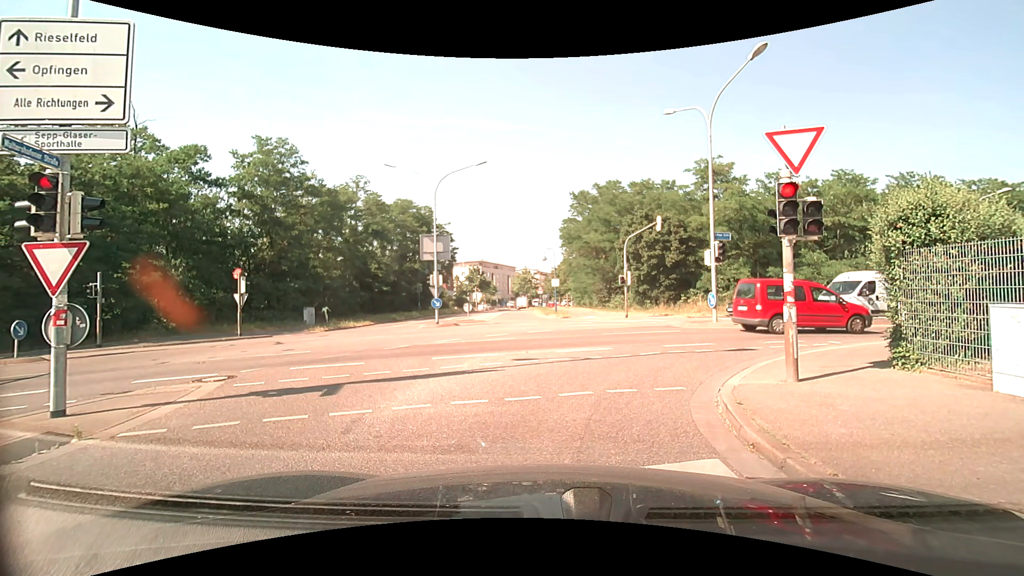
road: unclassified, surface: asphalt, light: Day
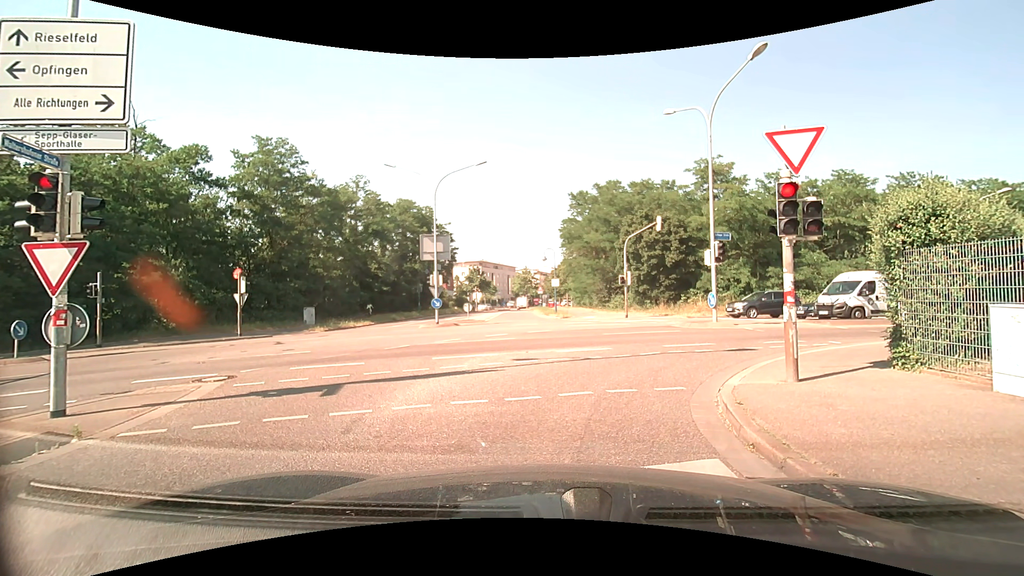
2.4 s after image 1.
(0.0, 0.0) m; 0°
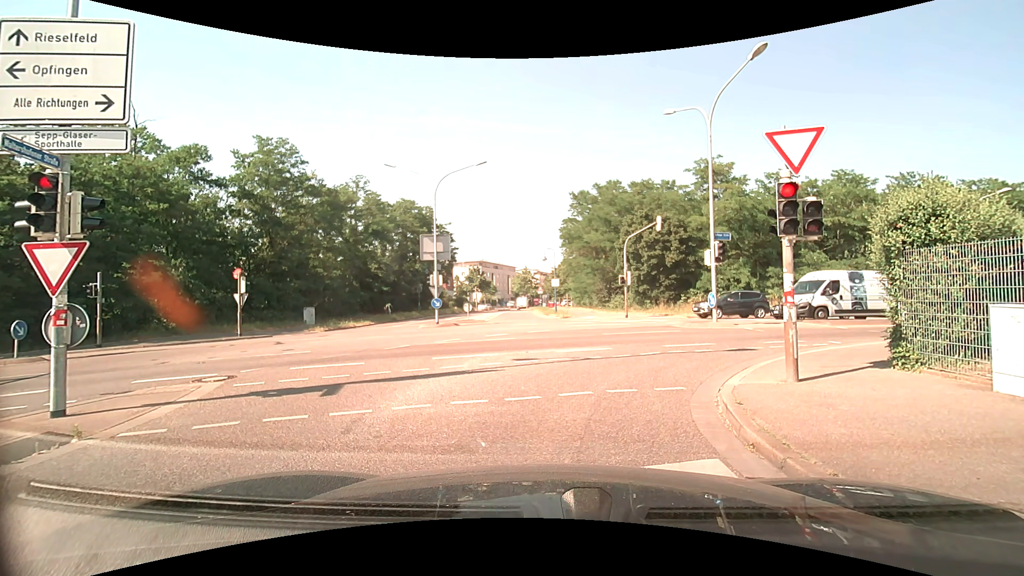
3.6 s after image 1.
(0.0, 0.0) m; 0°
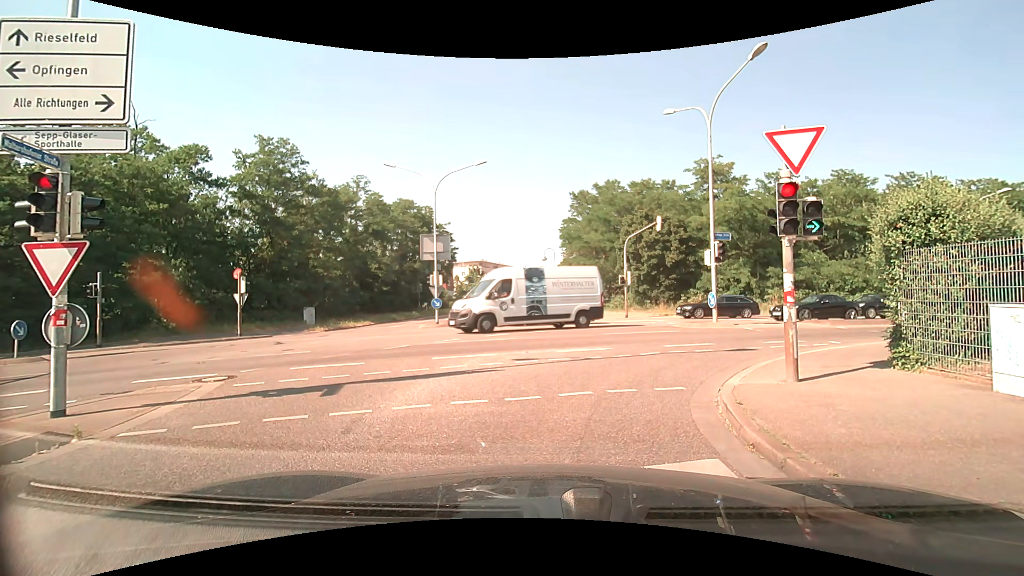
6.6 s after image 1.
(0.0, 0.0) m; 0°
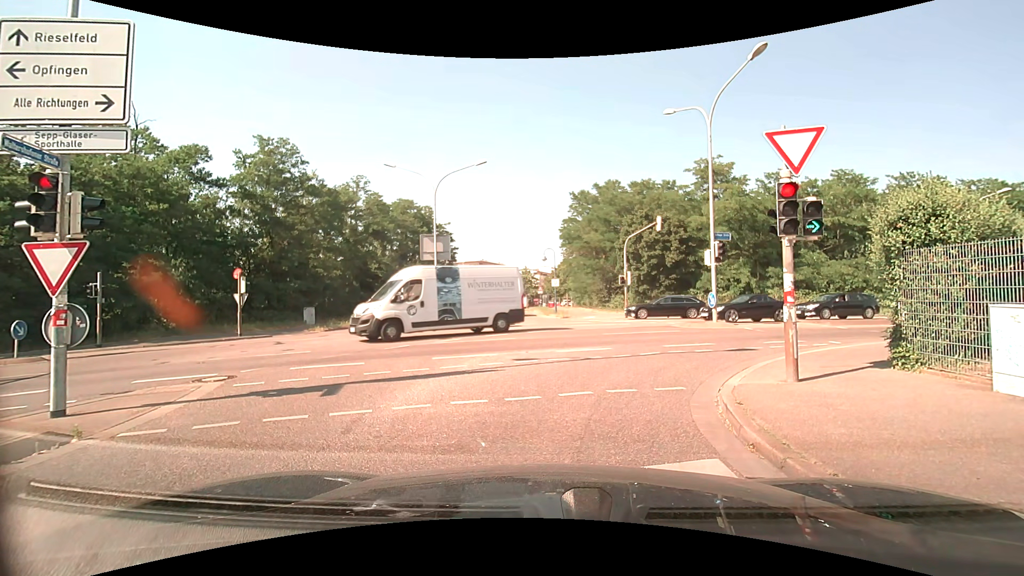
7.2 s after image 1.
(0.0, 0.0) m; 0°
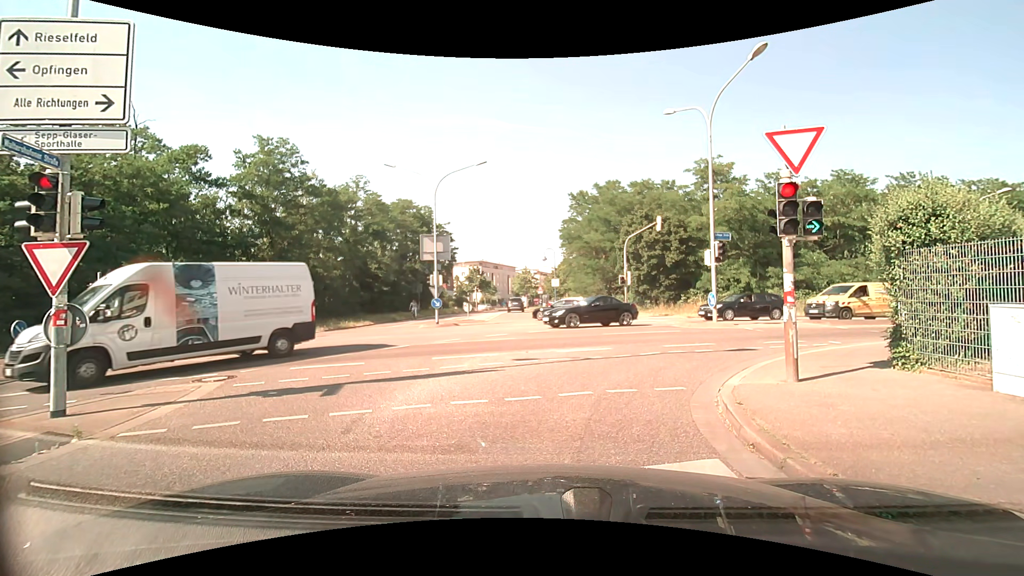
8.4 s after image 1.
(0.0, 0.0) m; 0°
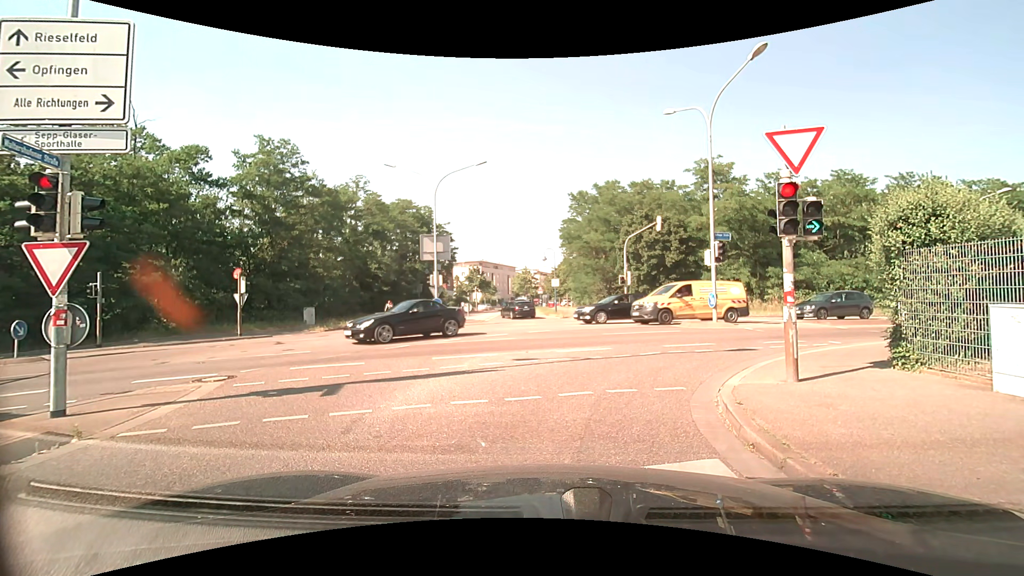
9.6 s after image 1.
(0.0, 0.0) m; 0°
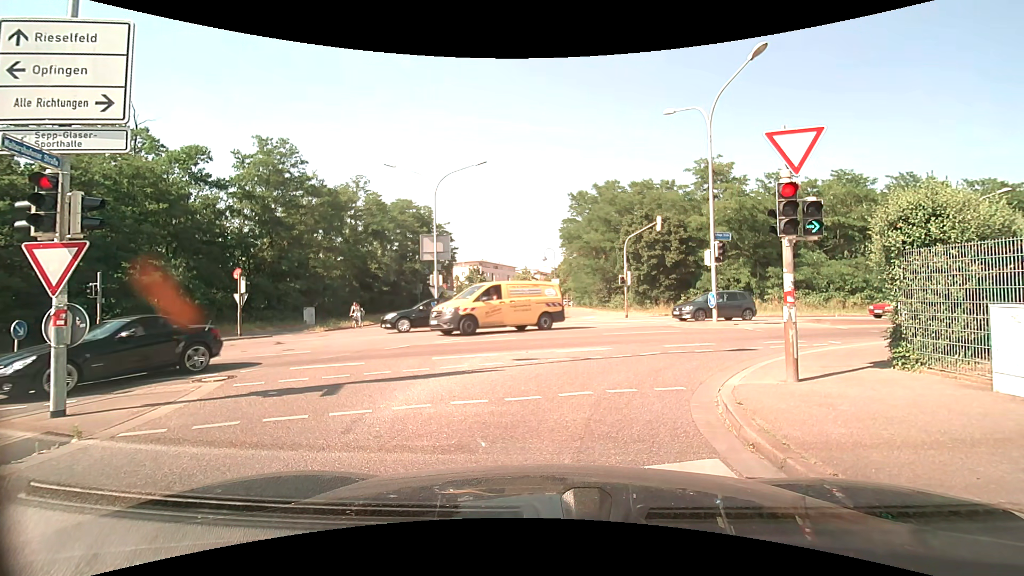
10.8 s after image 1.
(0.0, 0.0) m; 0°
(0, +10) (+6, +18) (+15, +22) (+25, +25) (+34, +28) (+44, +32) (+53, +35) (+62, +39) (+71, +43) (+80, +47) m
